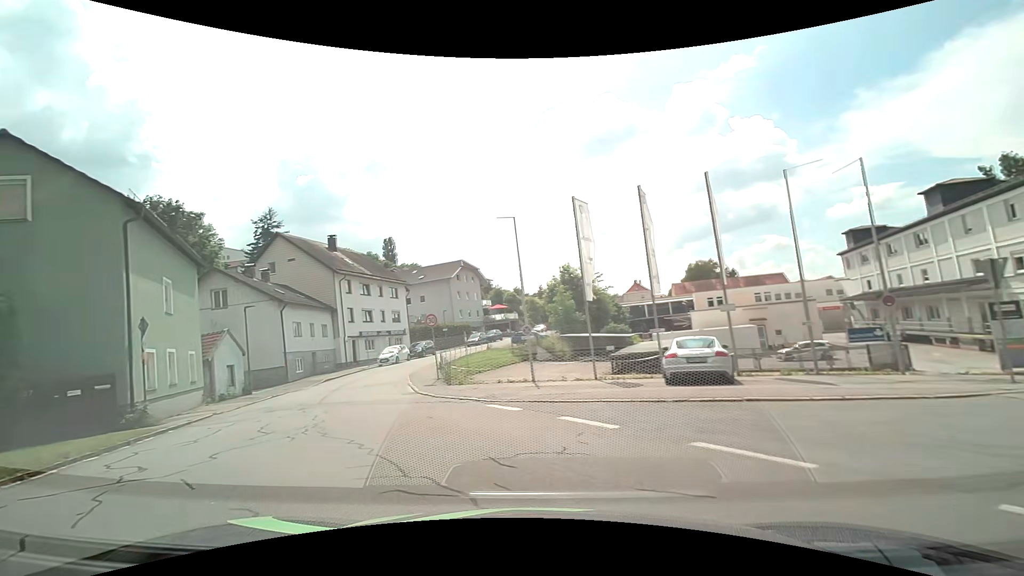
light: Day
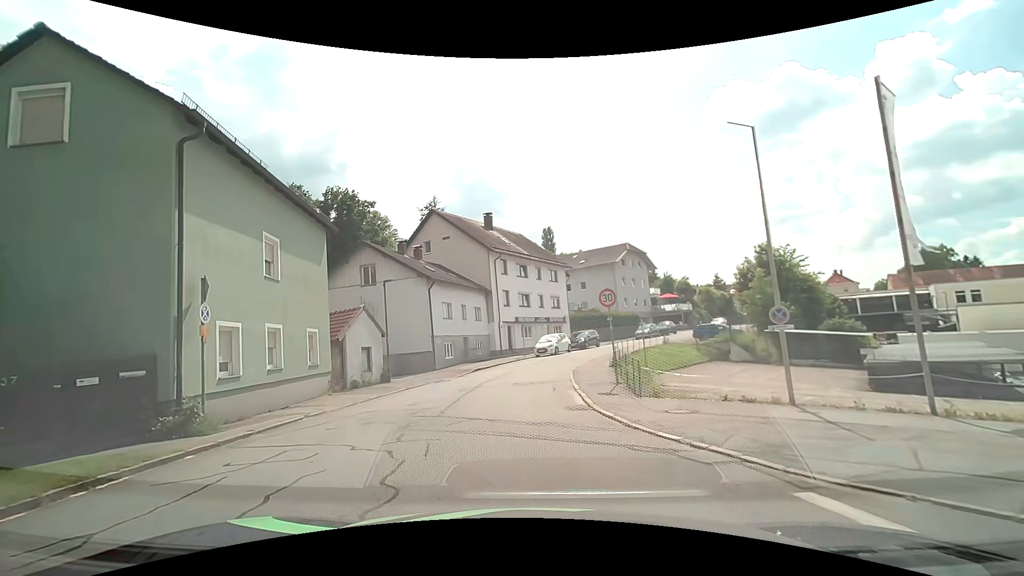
(-1.6, +6.9) m; -21°
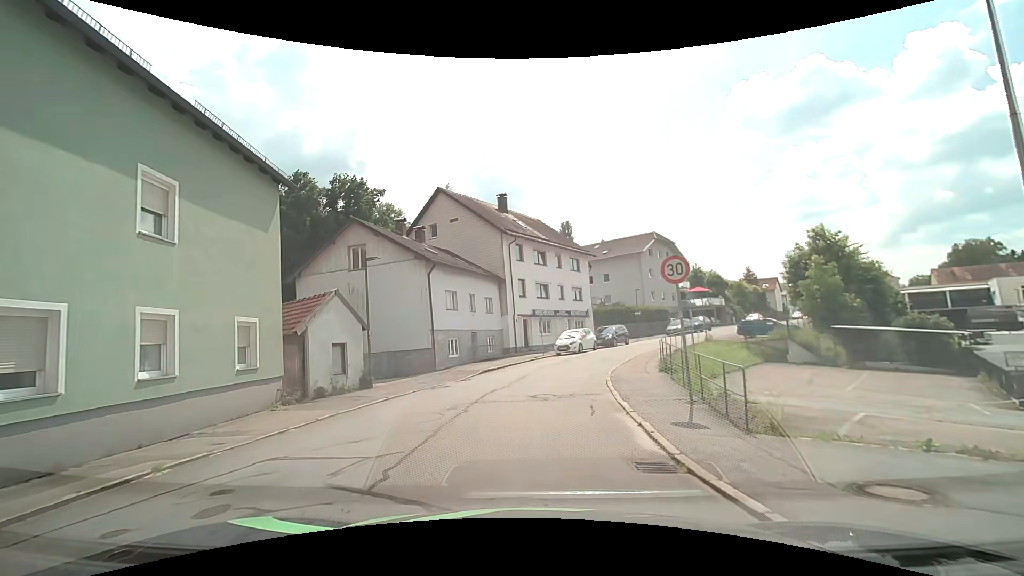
(0.0, +5.4) m; -1°
(0, +10) (+1, +20) (+4, +29) (+9, +38) (+15, +46) (+21, +54) (+27, +62) (+33, +70) (+39, +78) (+45, +86) m
